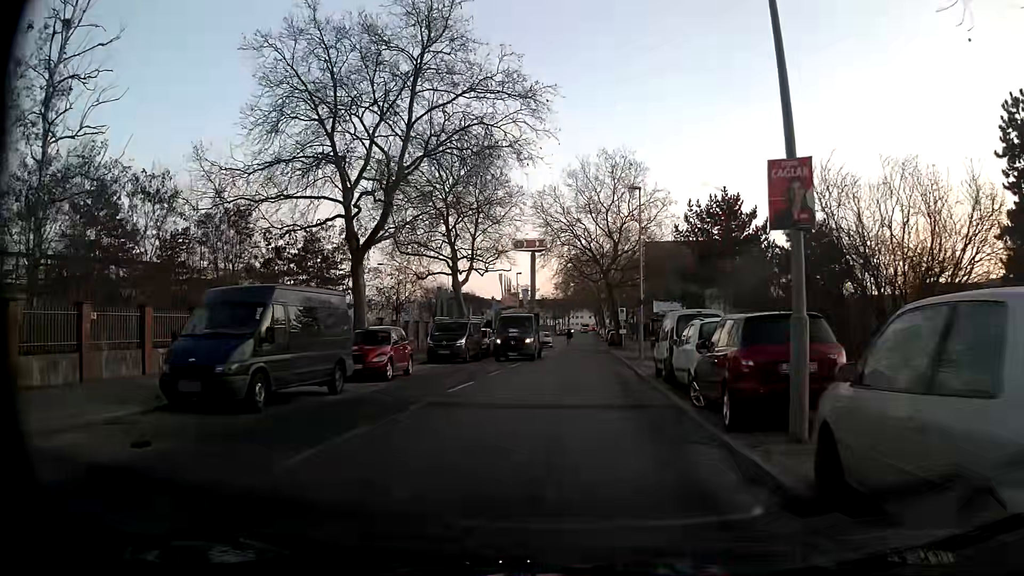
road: residential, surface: concrete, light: Day
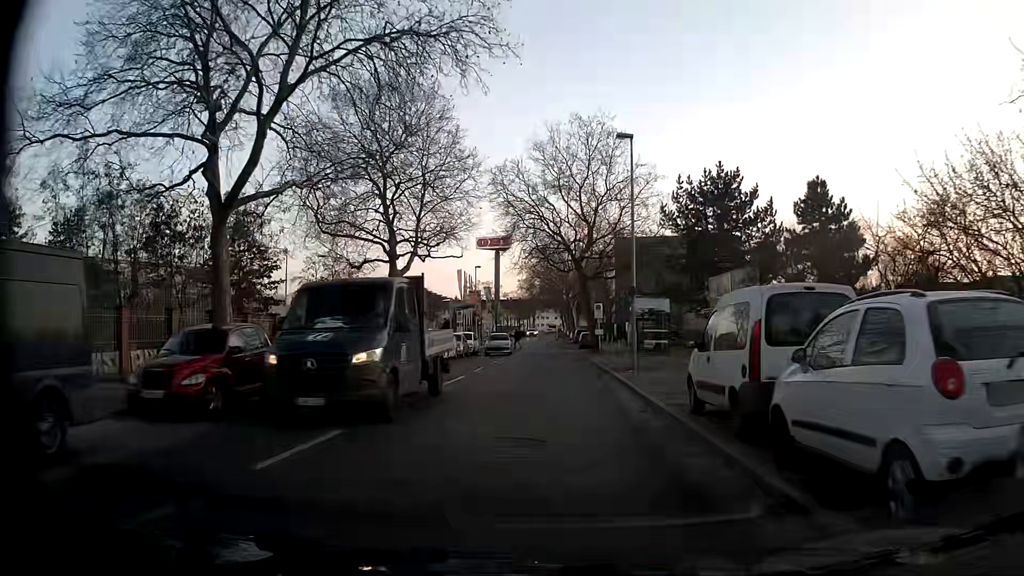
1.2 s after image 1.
(+0.1, +8.9) m; +3°
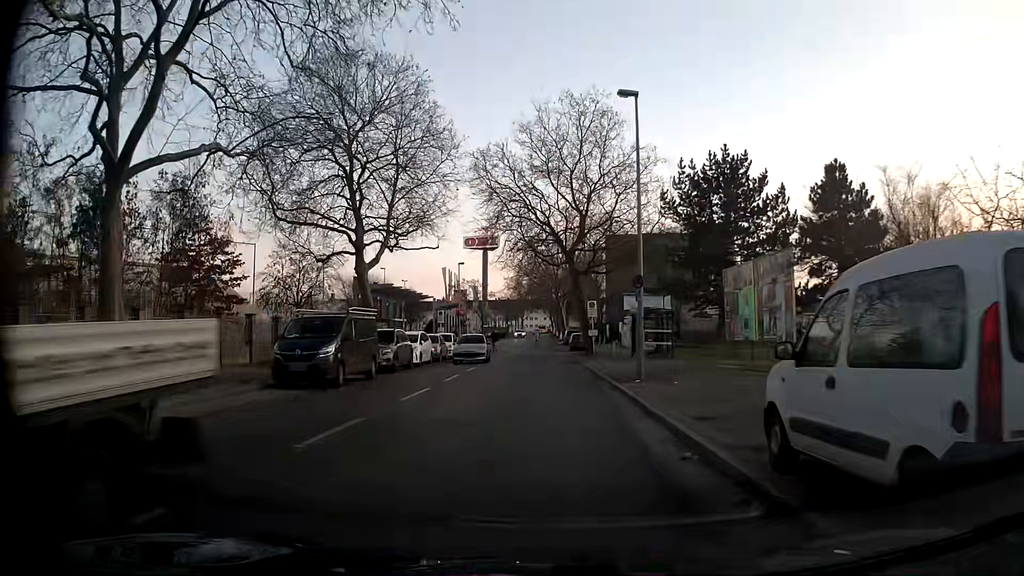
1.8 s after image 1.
(0.0, +4.5) m; +1°
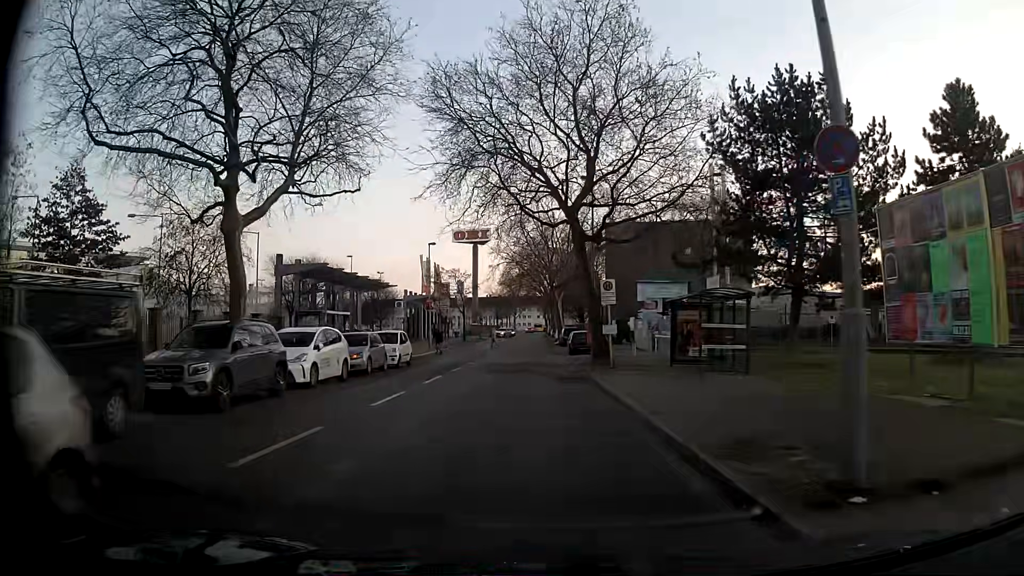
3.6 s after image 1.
(0.0, +13.4) m; +1°
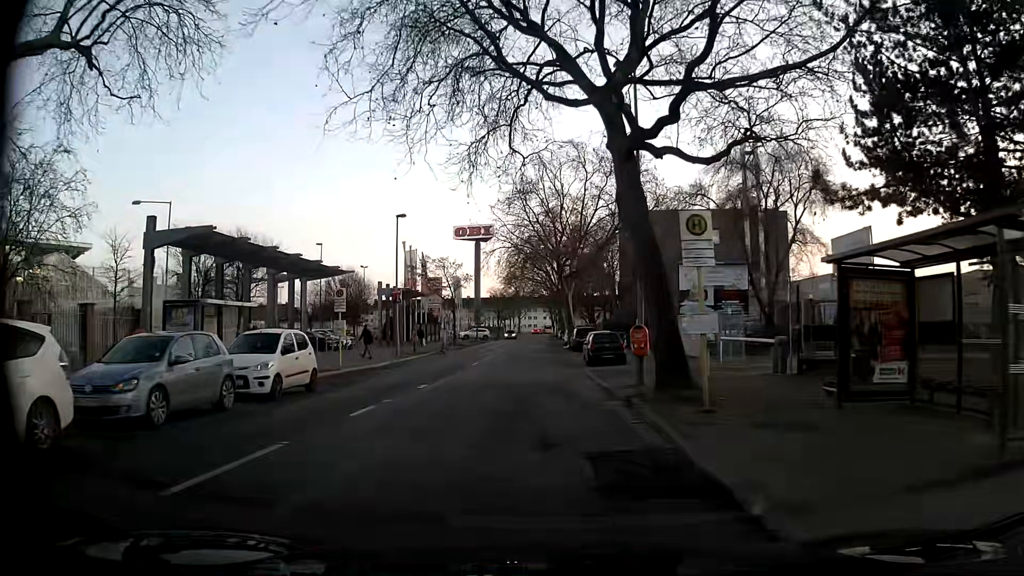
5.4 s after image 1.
(-0.1, +13.4) m; -1°
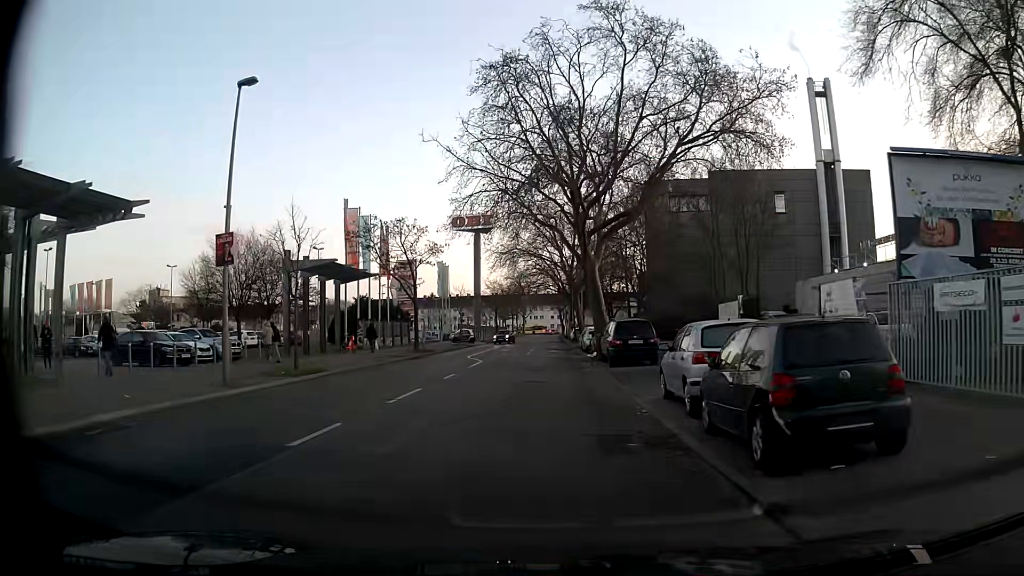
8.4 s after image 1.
(-0.3, +22.3) m; -2°
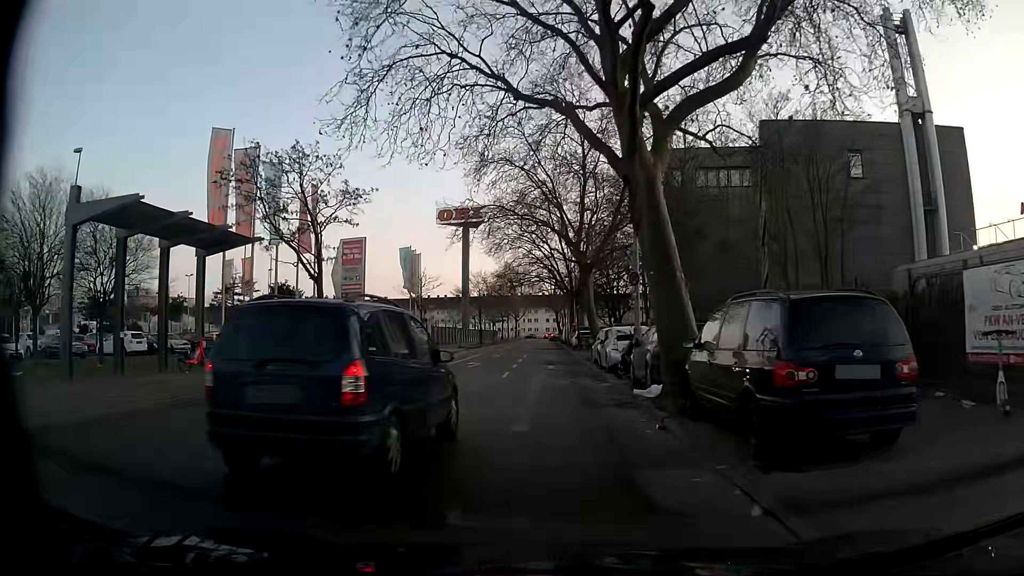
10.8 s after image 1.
(+0.3, +17.8) m; 0°
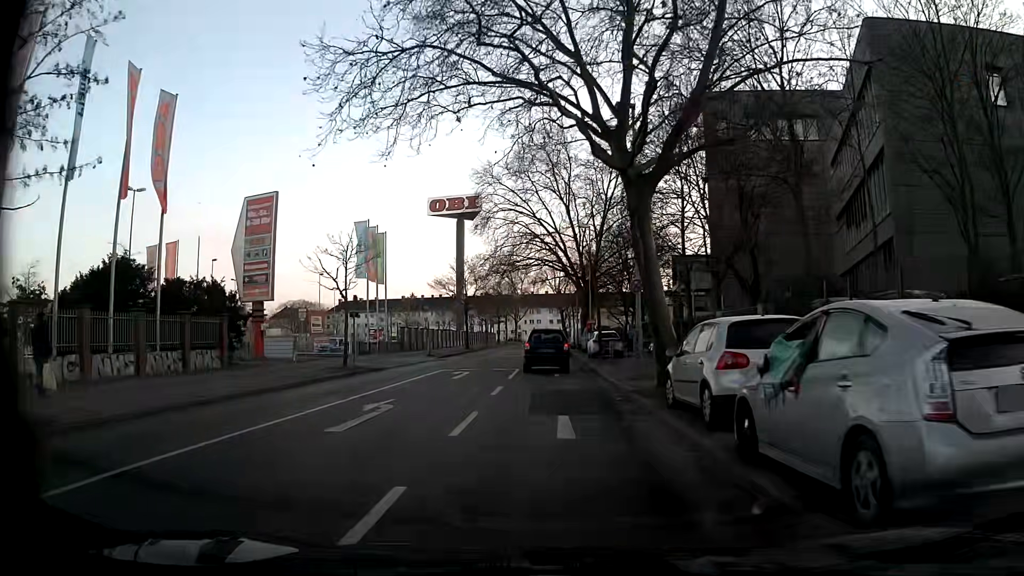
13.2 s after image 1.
(+0.2, +17.8) m; +1°
(0, +10) (0, +20) (0, +30) (0, +40) (0, +50) (-1, +60) (-1, +70) (-2, +80) (-2, +90) (-3, +100) m
